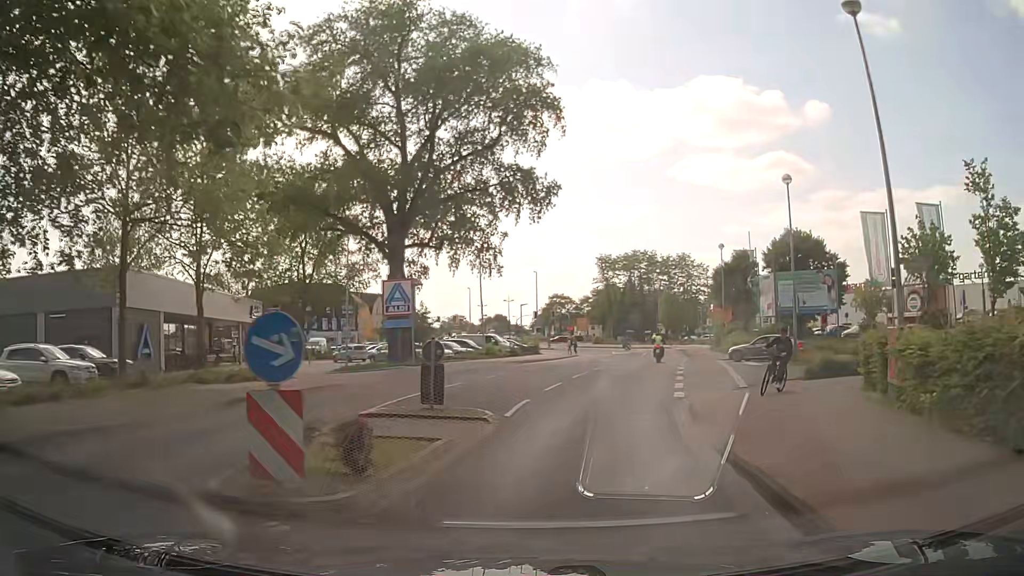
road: residential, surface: asphalt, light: Day
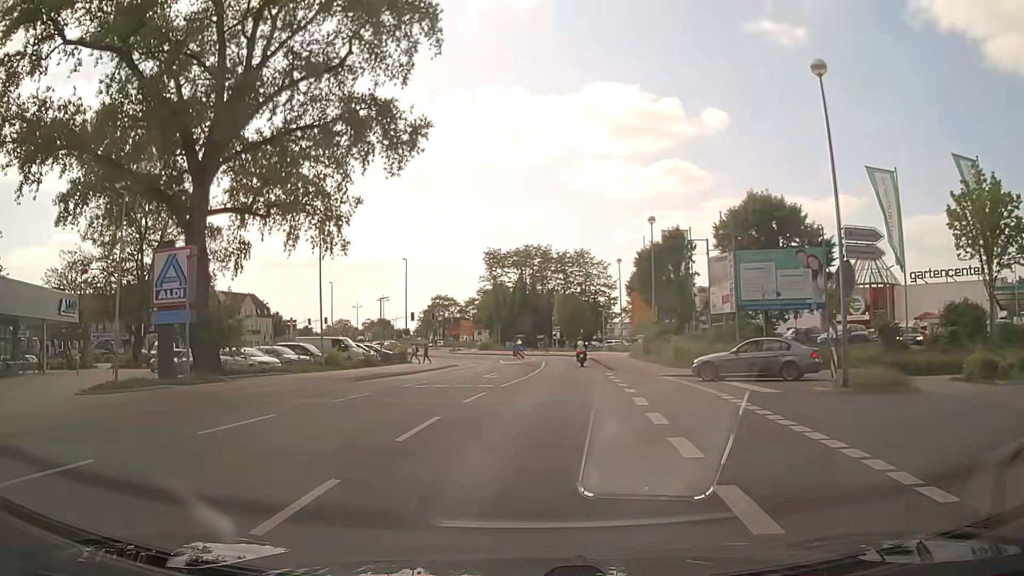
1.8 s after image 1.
(+1.7, +14.8) m; +10°
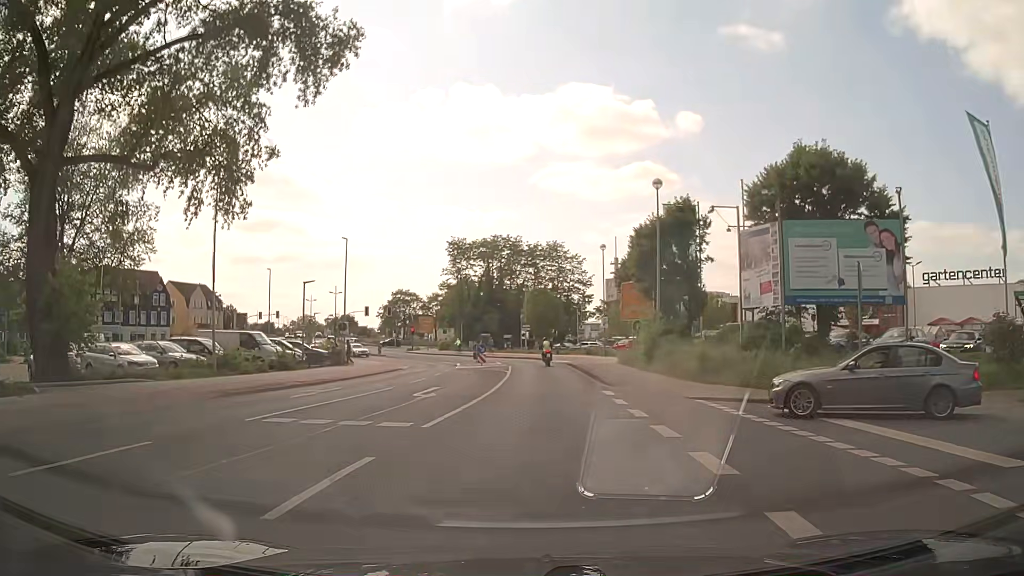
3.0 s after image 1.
(+0.1, +10.3) m; +2°
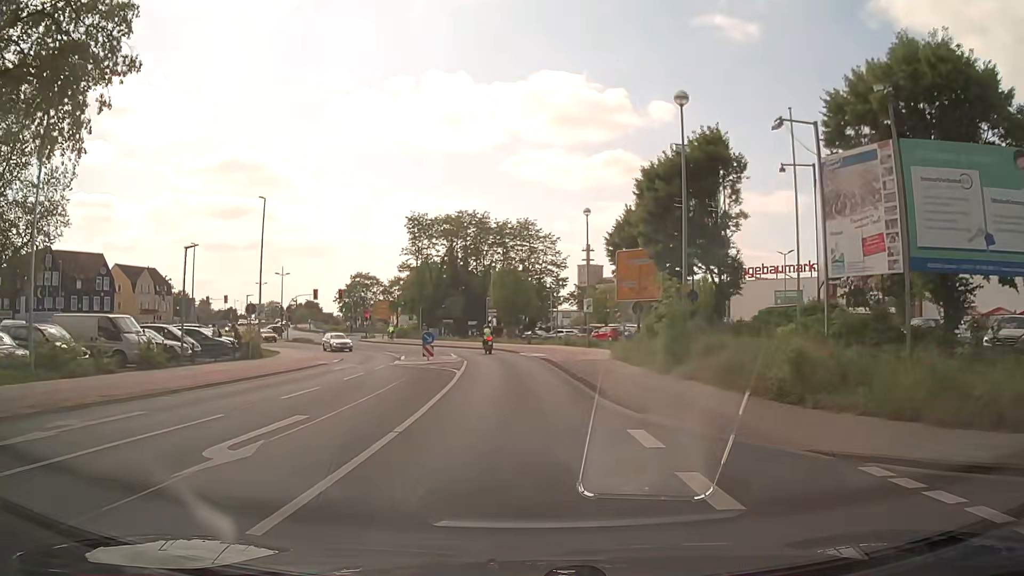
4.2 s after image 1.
(+0.3, +10.5) m; +3°
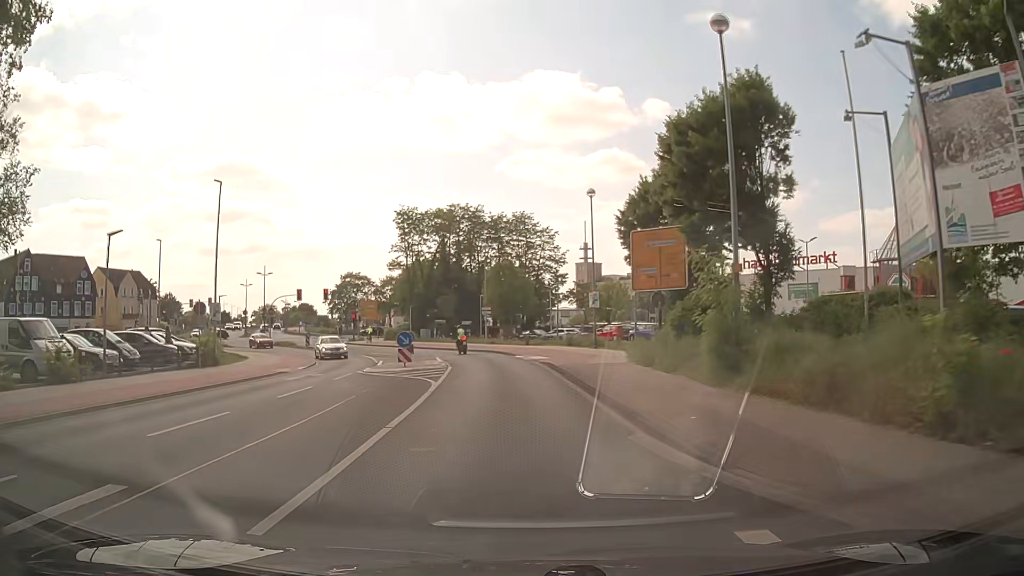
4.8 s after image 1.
(0.0, +5.4) m; -1°
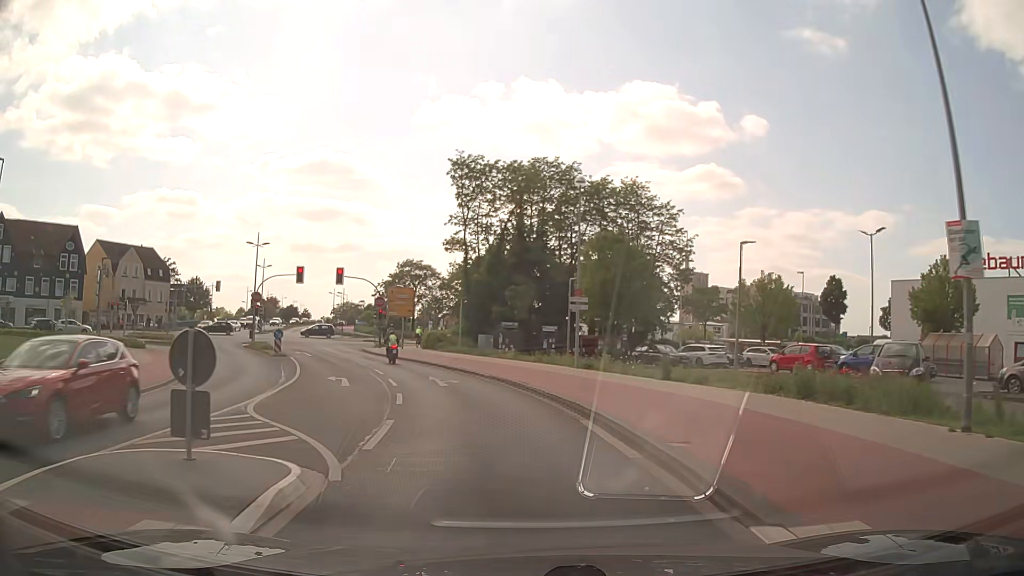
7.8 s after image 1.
(-1.1, +27.4) m; -8°
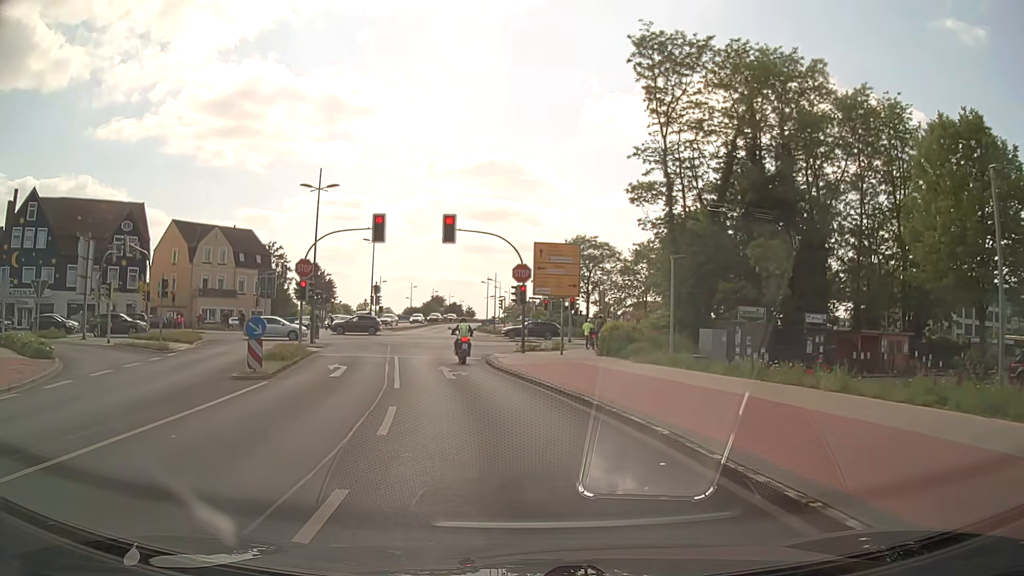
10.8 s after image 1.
(-2.9, +23.3) m; -15°
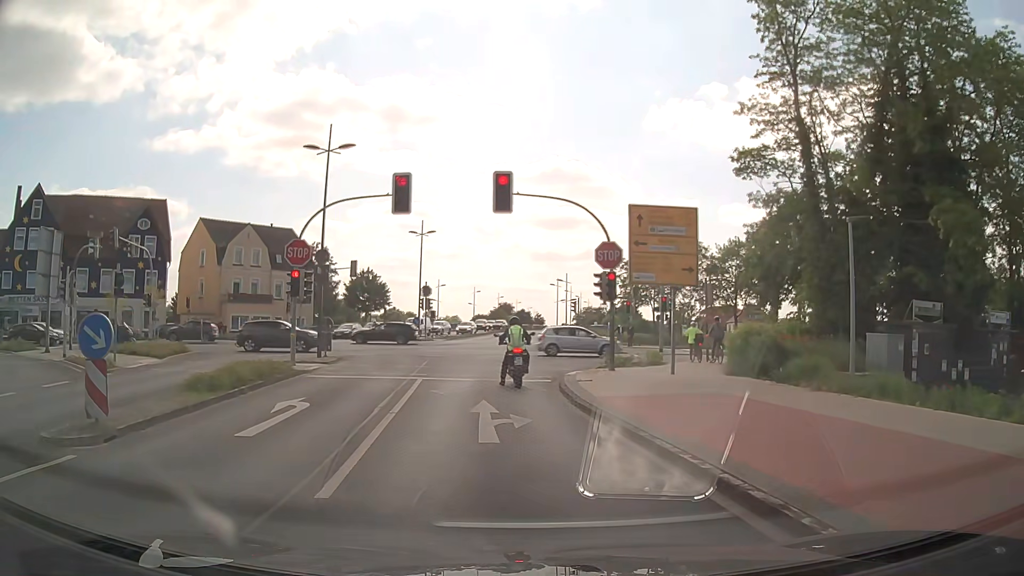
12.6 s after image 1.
(-0.5, +9.5) m; -6°
(0, +10) (-1, +20) (-2, +30) (-3, +40) (-4, +50) (-4, +60) (-3, +70) (-3, +80) (-1, +90) (0, +100) m
